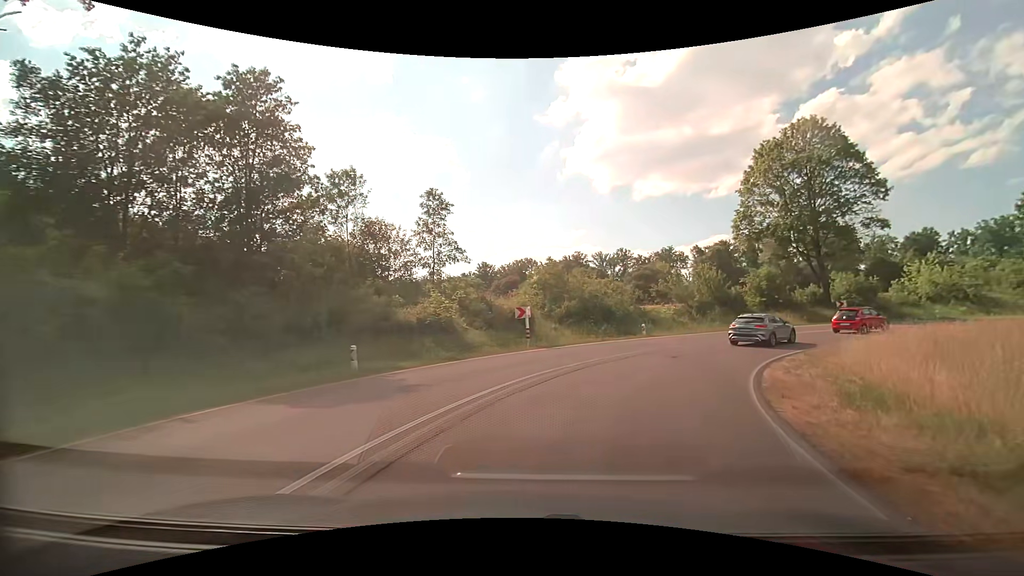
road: secondary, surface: asphalt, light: Day
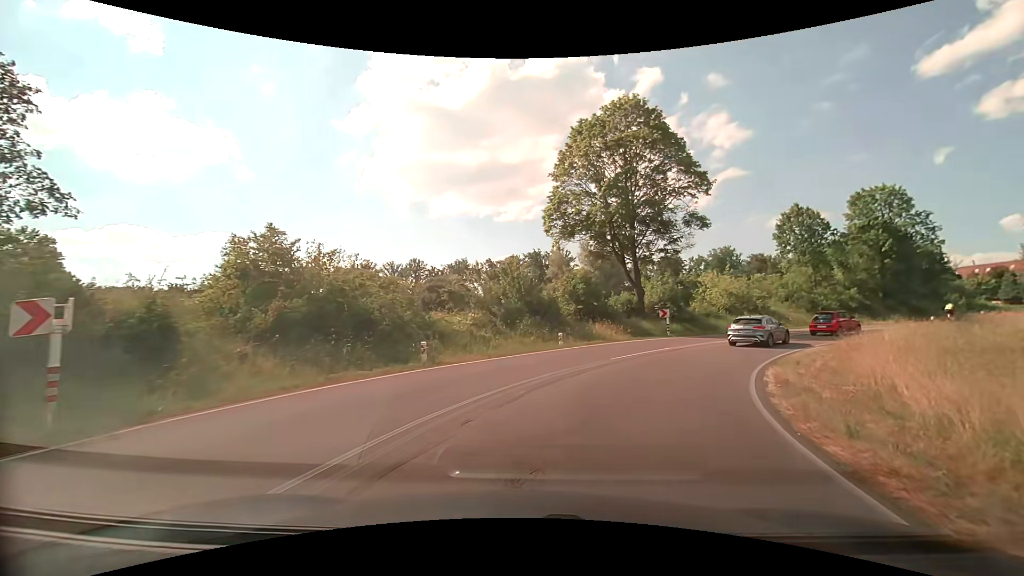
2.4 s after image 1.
(+2.9, +14.3) m; +23°
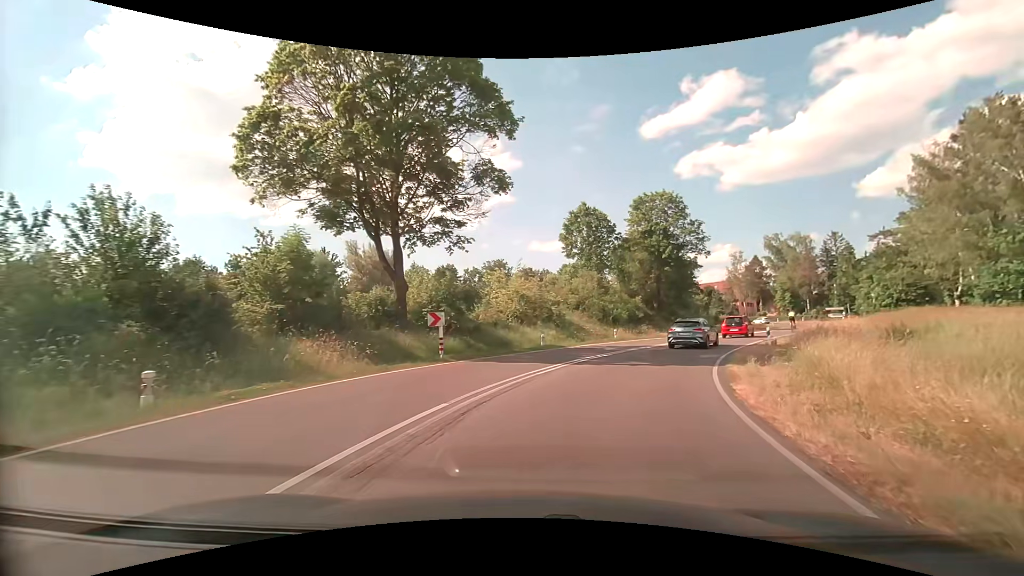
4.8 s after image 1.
(+3.3, +15.3) m; +26°
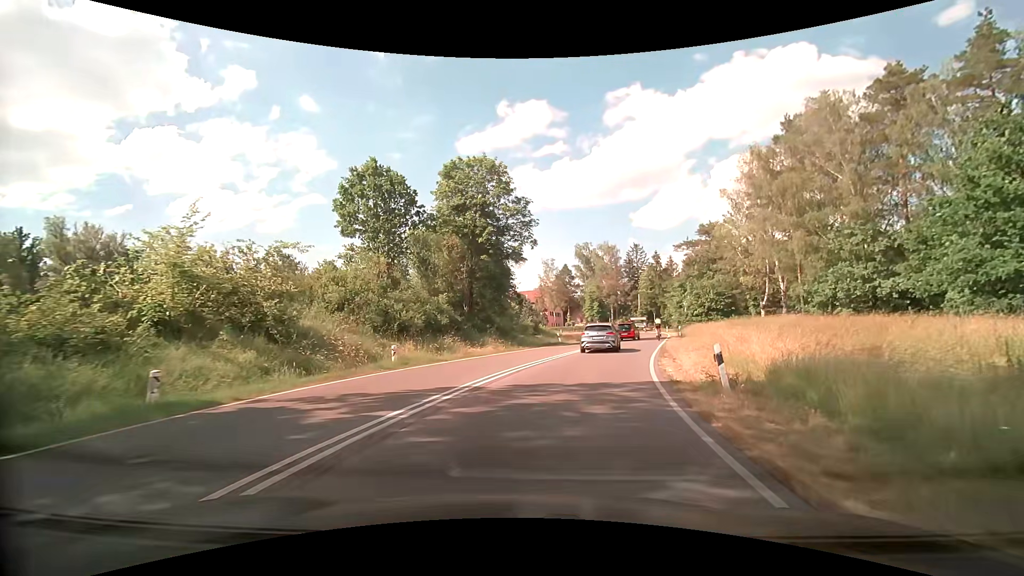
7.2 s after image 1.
(+3.5, +16.7) m; +21°
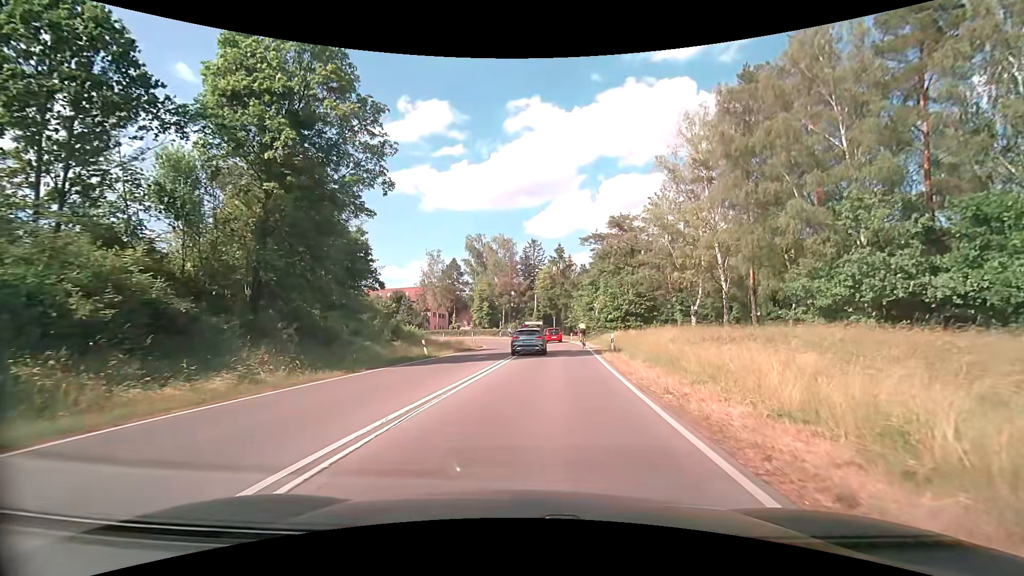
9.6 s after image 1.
(+2.1, +17.5) m; +12°
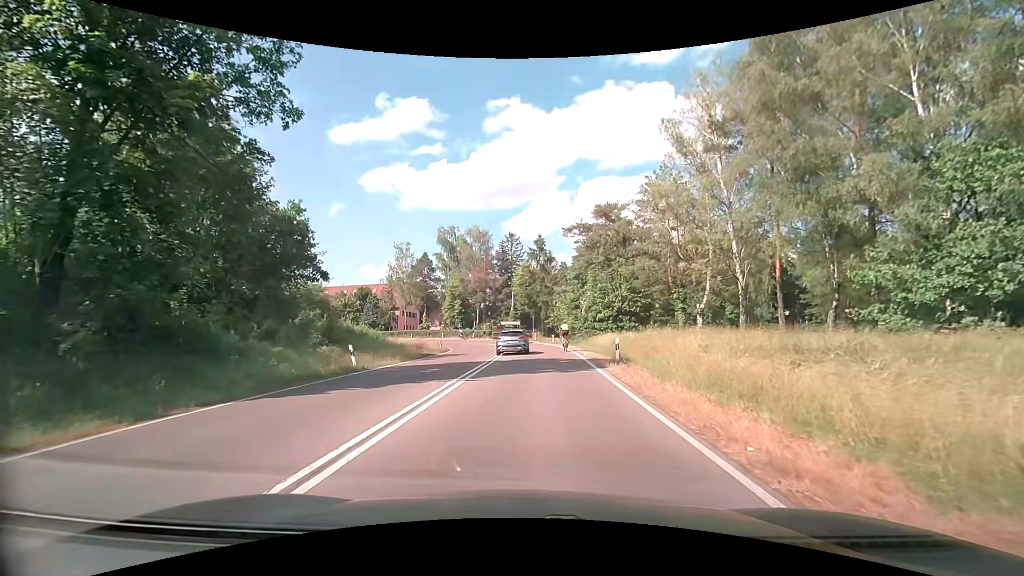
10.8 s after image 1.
(+0.3, +8.2) m; +3°
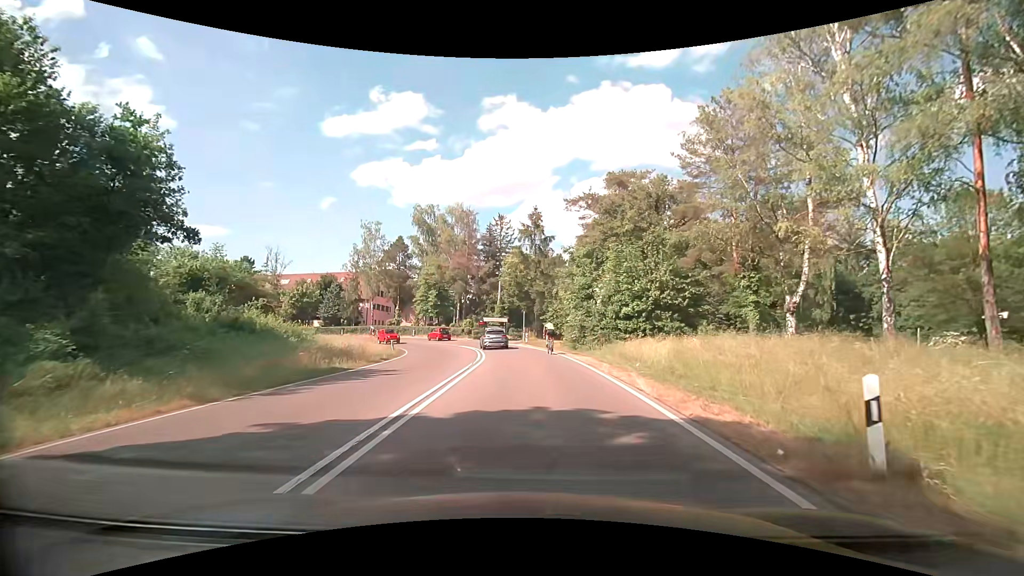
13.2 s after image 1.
(+0.2, +15.0) m; +1°
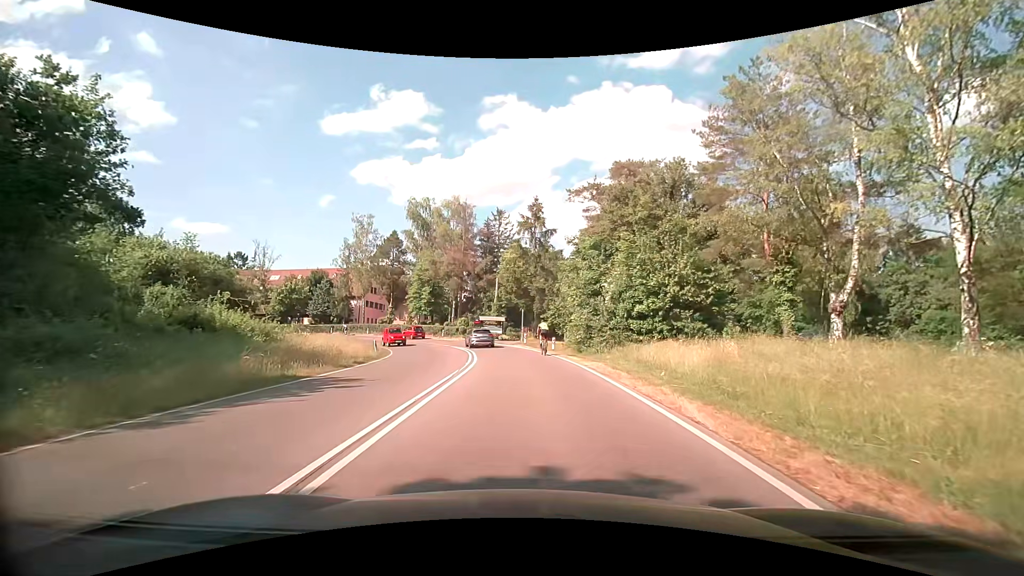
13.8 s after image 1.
(0.0, +3.8) m; -1°
(0, +10) (0, +20) (-1, +30) (-2, +40) (-5, +49) (-10, +58) (-17, +66) (-24, +72) (-33, +77) (-43, +80) m
